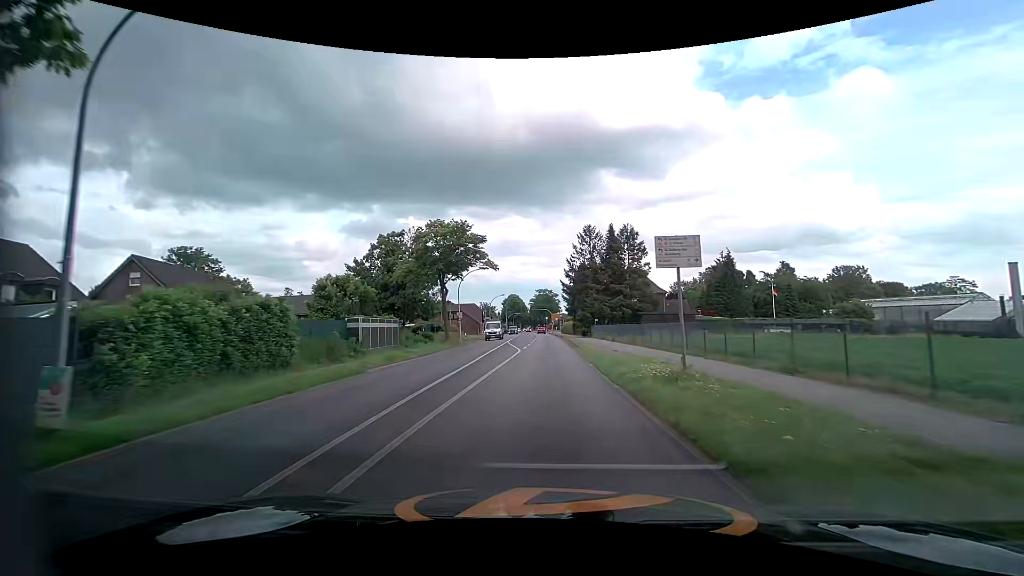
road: tertiary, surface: asphalt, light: Day
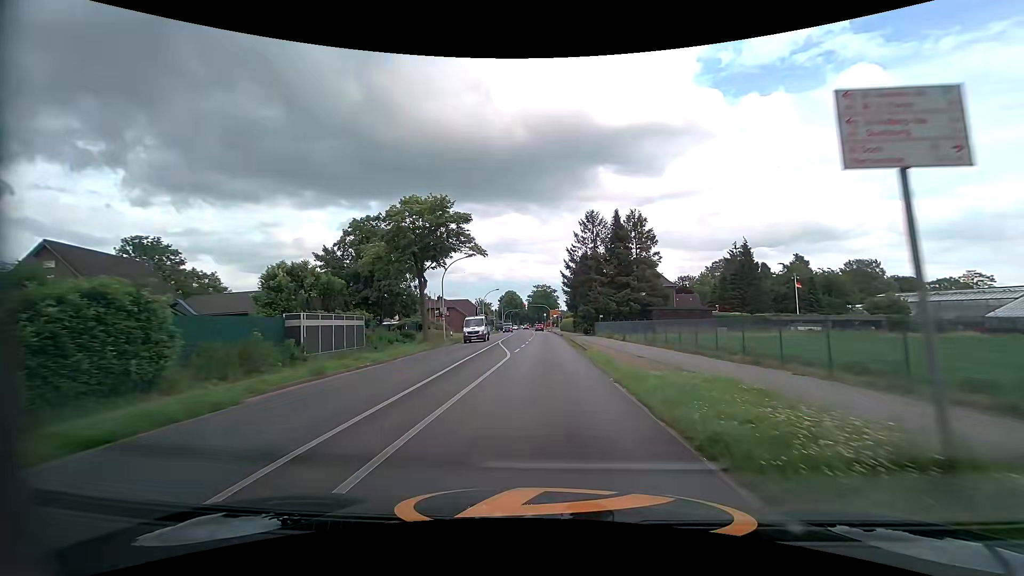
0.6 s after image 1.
(+0.1, +7.3) m; +2°
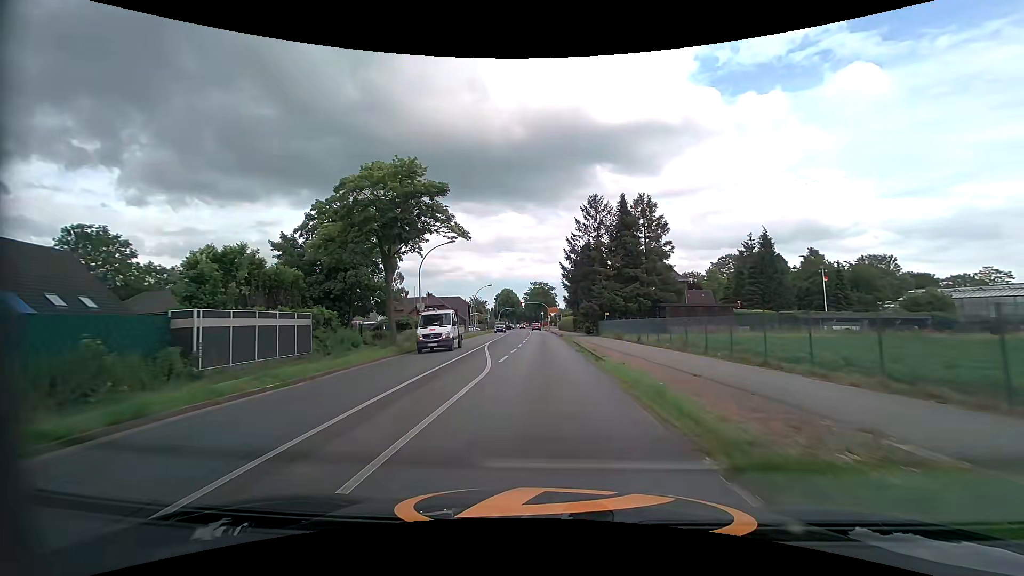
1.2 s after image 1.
(0.0, +7.2) m; 0°
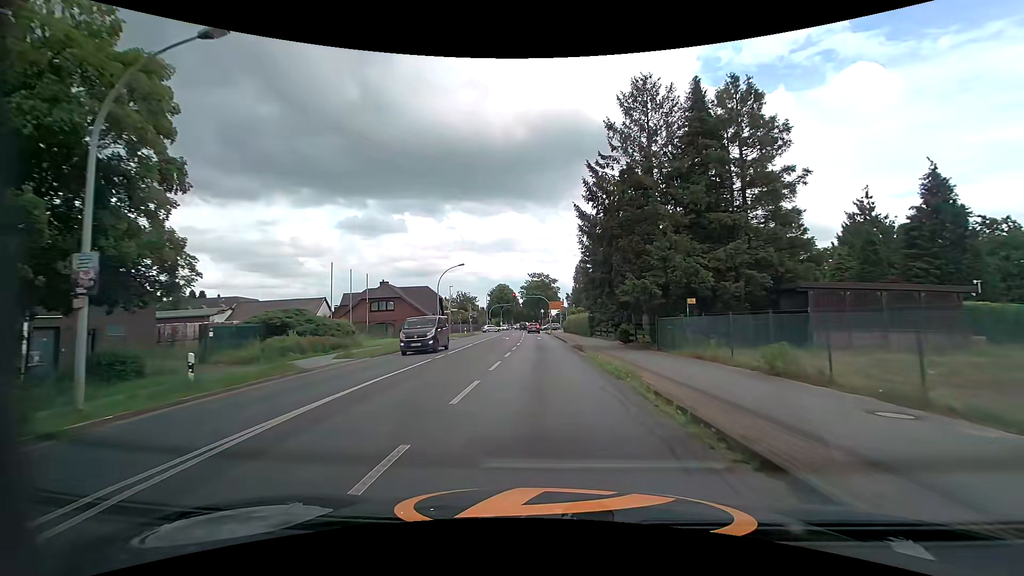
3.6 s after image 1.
(+0.1, +27.0) m; 0°
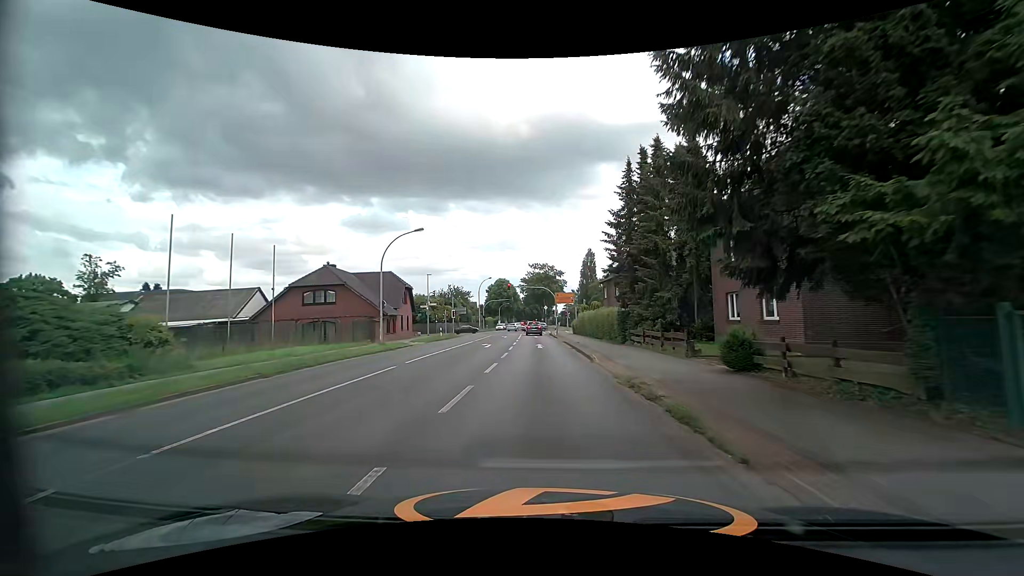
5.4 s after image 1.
(-0.1, +18.5) m; 0°
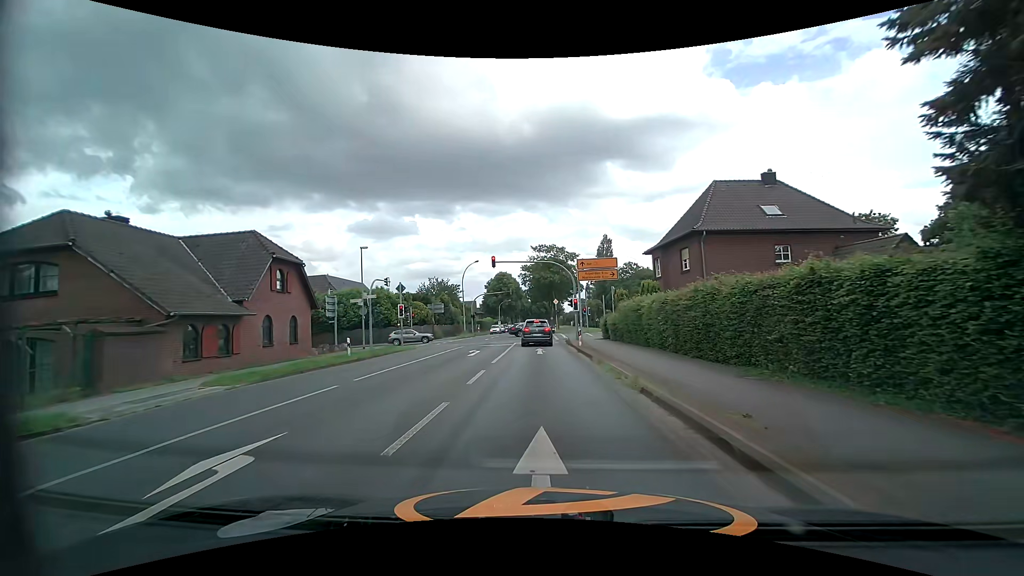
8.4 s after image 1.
(-0.2, +26.1) m; -1°
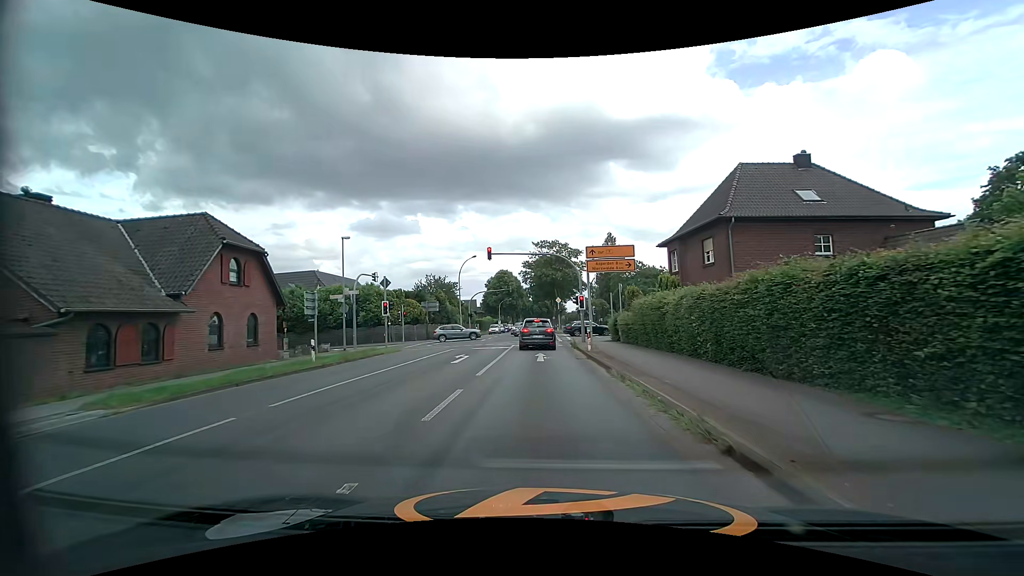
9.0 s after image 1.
(0.0, +4.1) m; 0°
(0, +10) (0, +20) (0, +30) (0, +40) (-1, +50) (-1, +60) (-1, +70) (-1, +80) (-1, +90) (-1, +100) m
